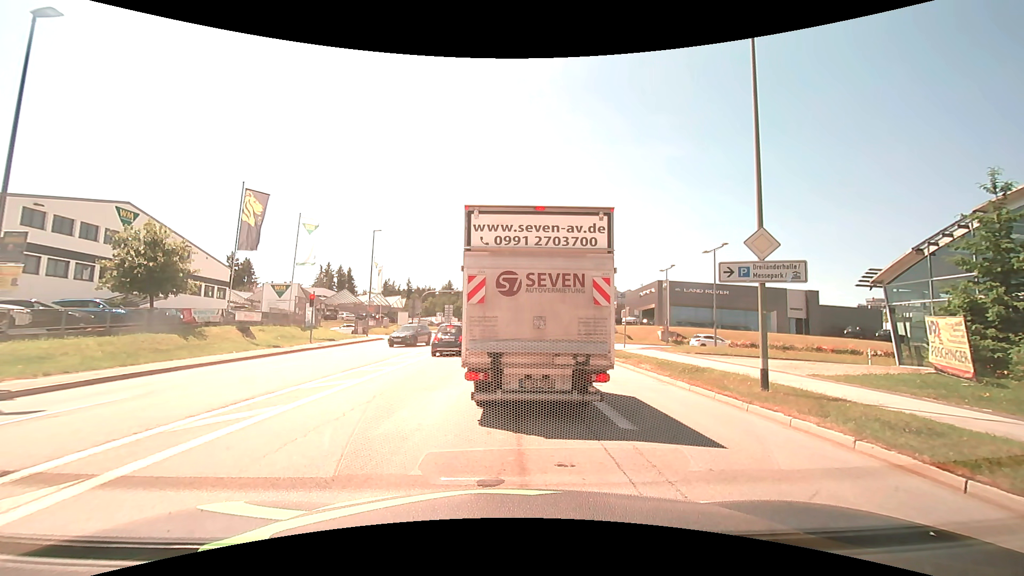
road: tertiary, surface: asphalt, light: Day
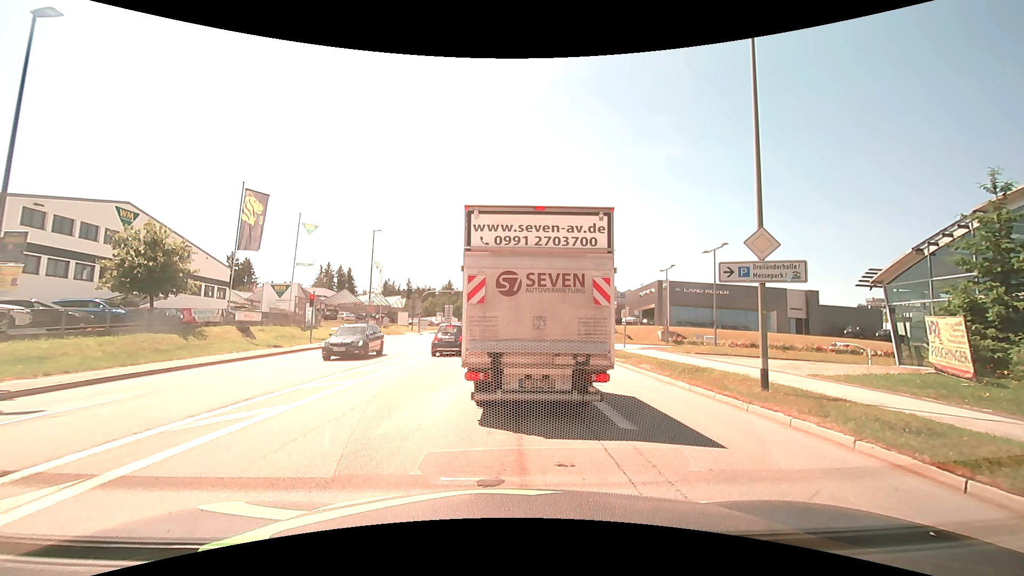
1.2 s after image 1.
(0.0, 0.0) m; 0°
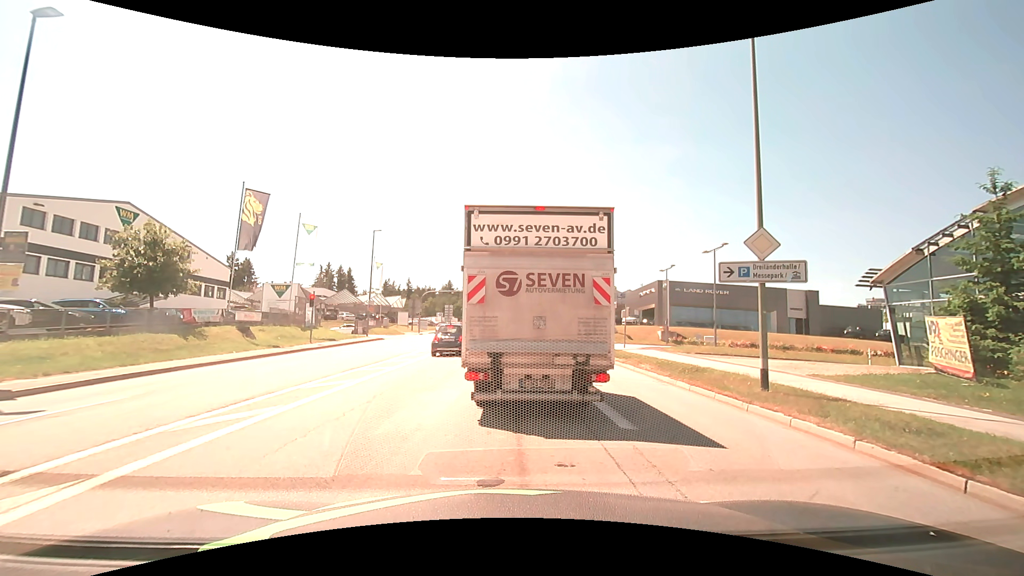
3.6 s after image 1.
(0.0, 0.0) m; 0°
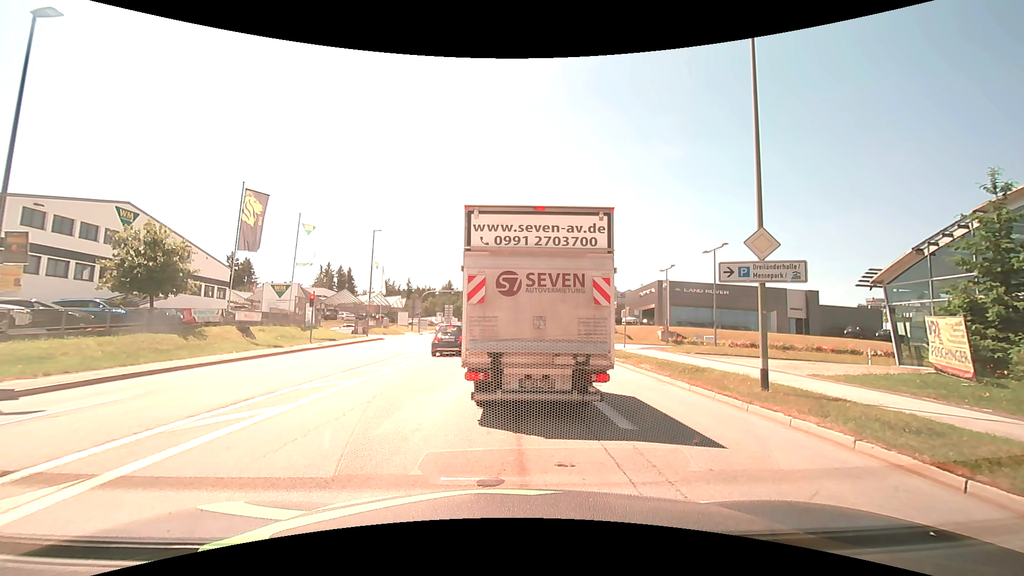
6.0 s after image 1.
(0.0, 0.0) m; 0°
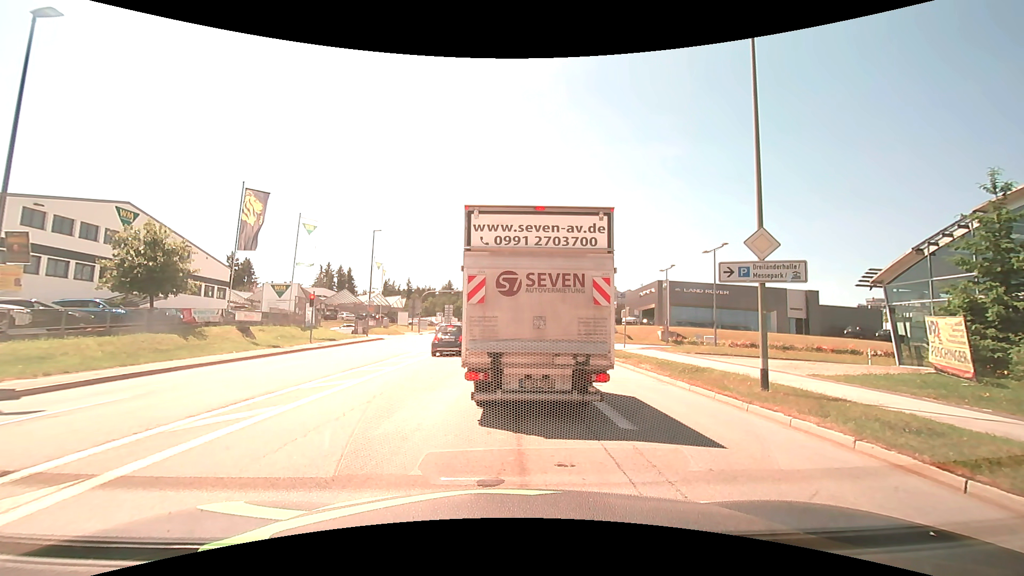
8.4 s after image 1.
(0.0, 0.0) m; 0°
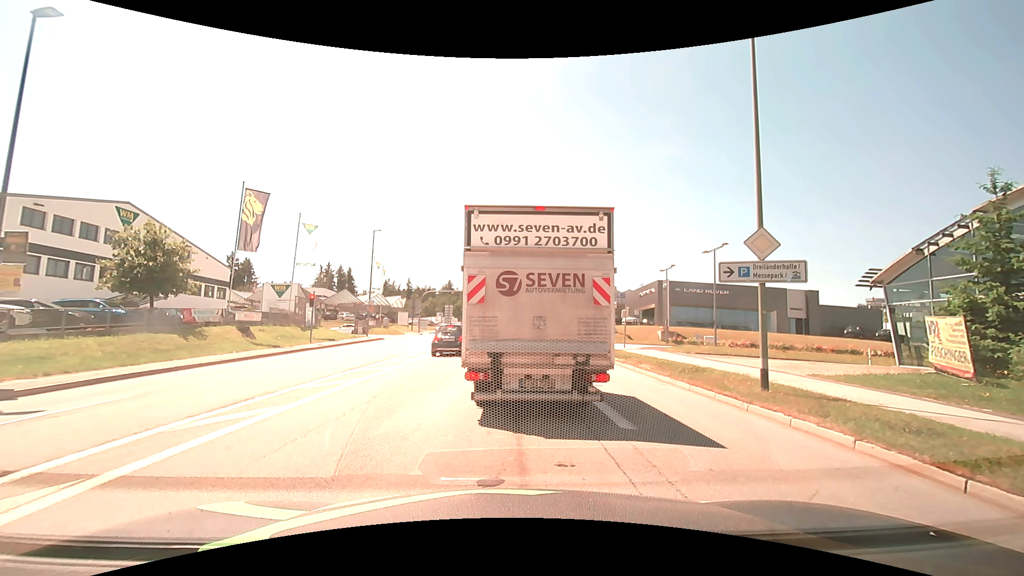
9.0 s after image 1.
(0.0, 0.0) m; 0°
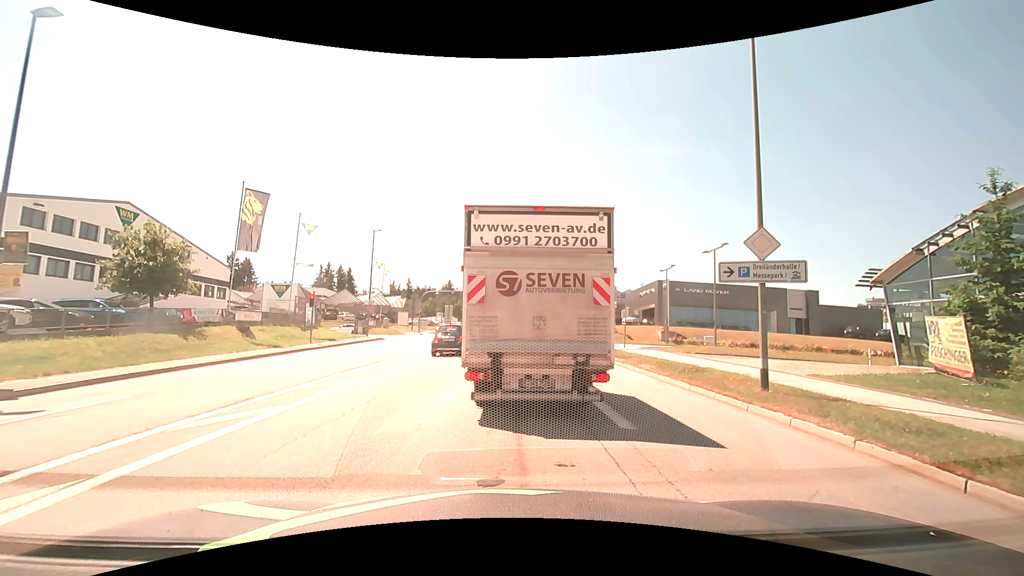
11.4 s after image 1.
(0.0, 0.0) m; 0°
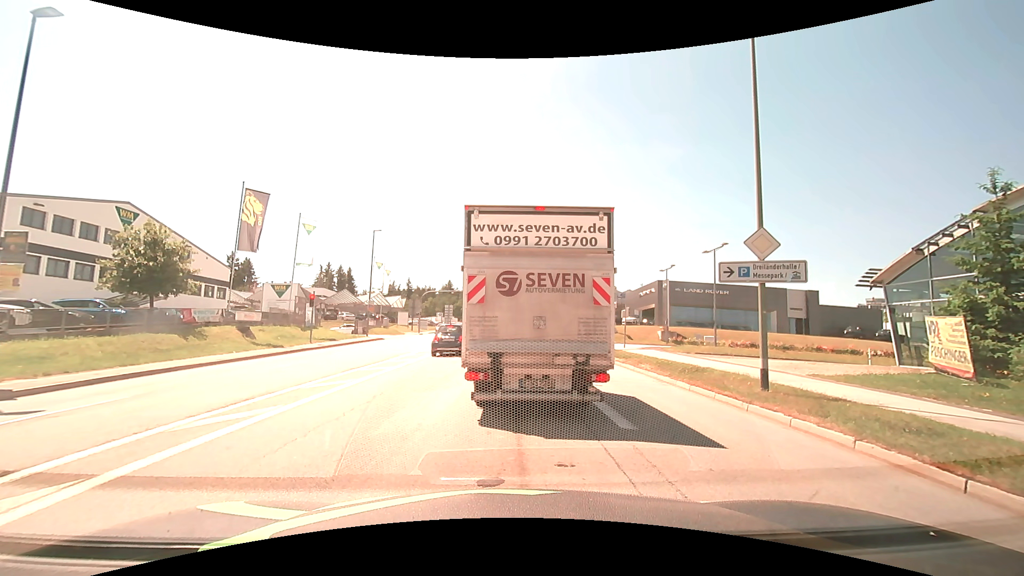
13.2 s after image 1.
(0.0, 0.0) m; 0°
